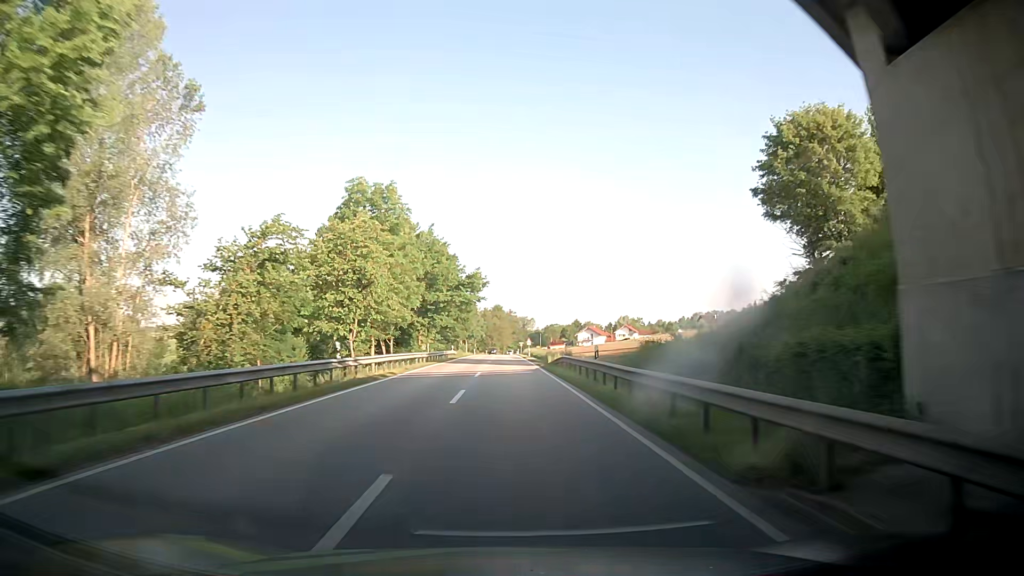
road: secondary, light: Day
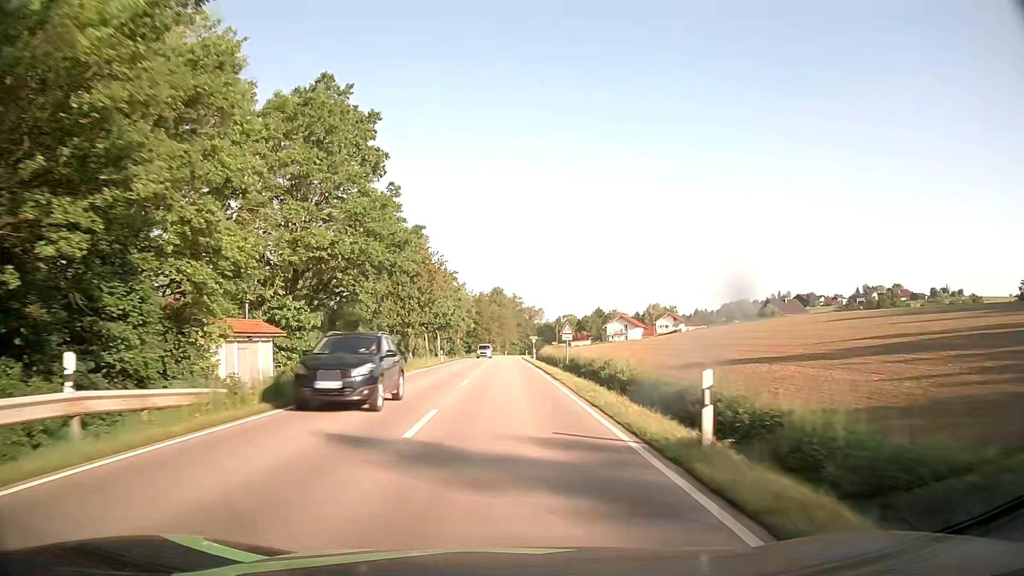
(+0.6, +65.1) m; +1°
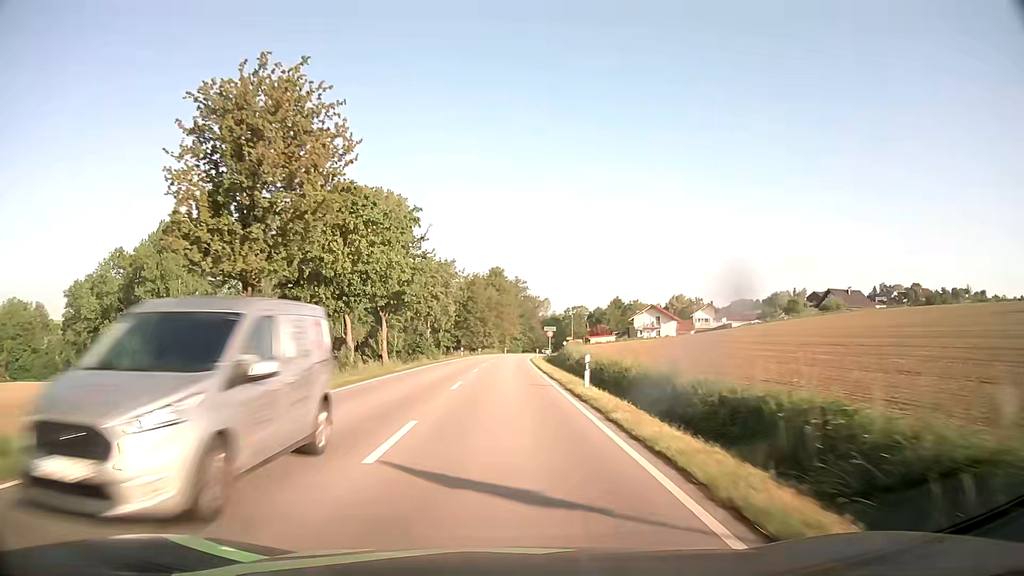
(-0.1, +38.2) m; 0°
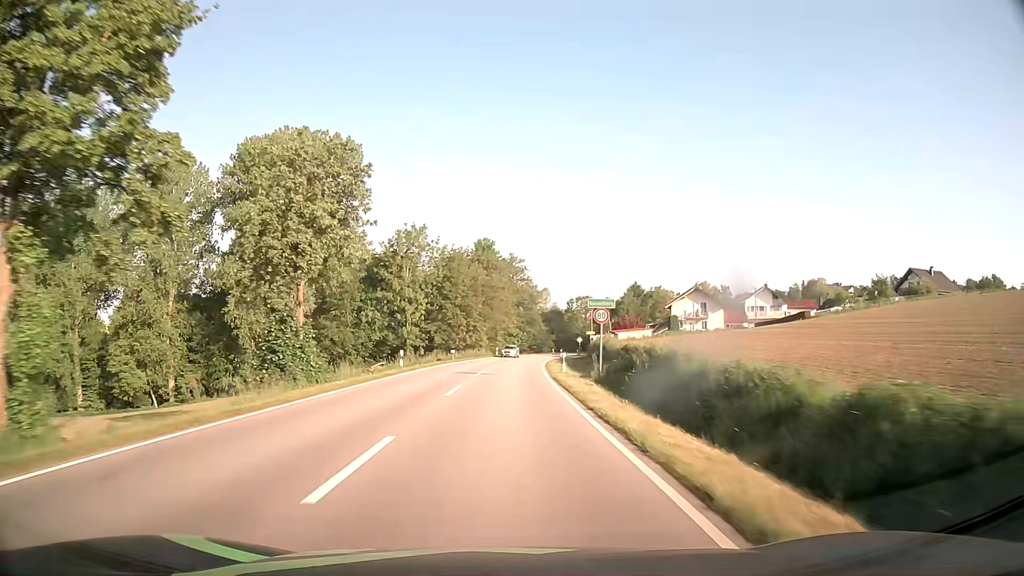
(+0.1, +37.9) m; +1°
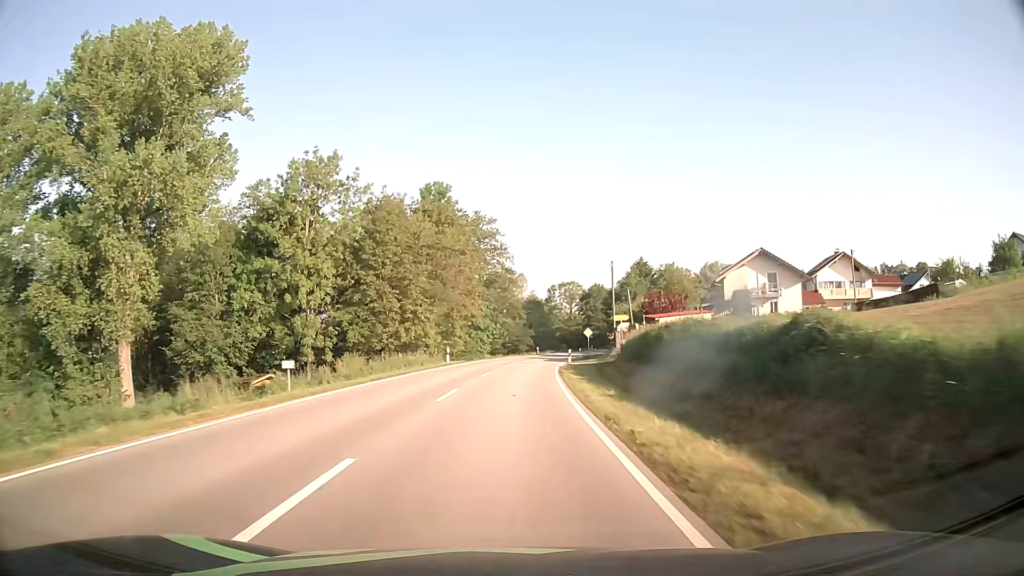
(+0.6, +37.8) m; +2°
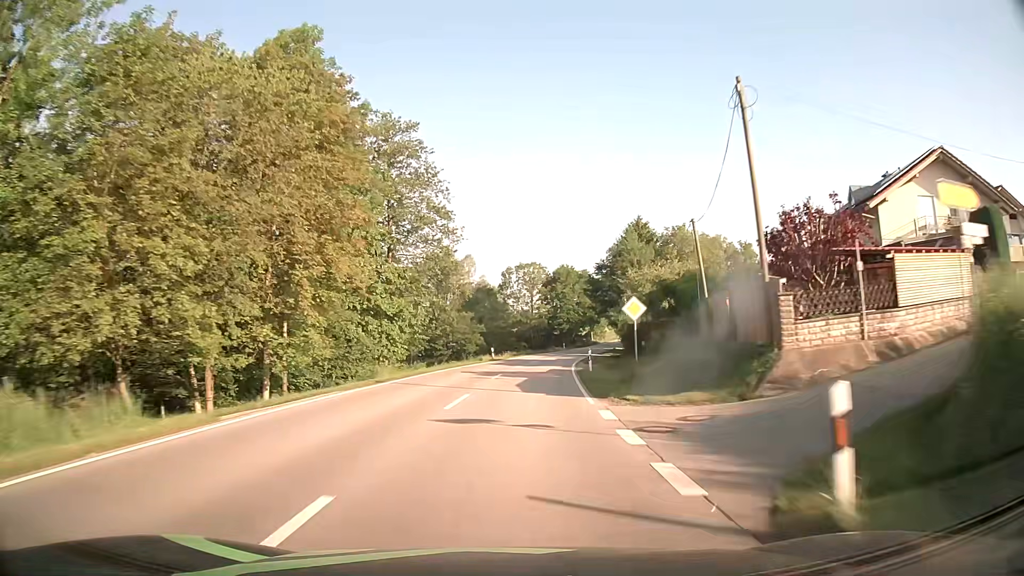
(+1.2, +37.8) m; +4°
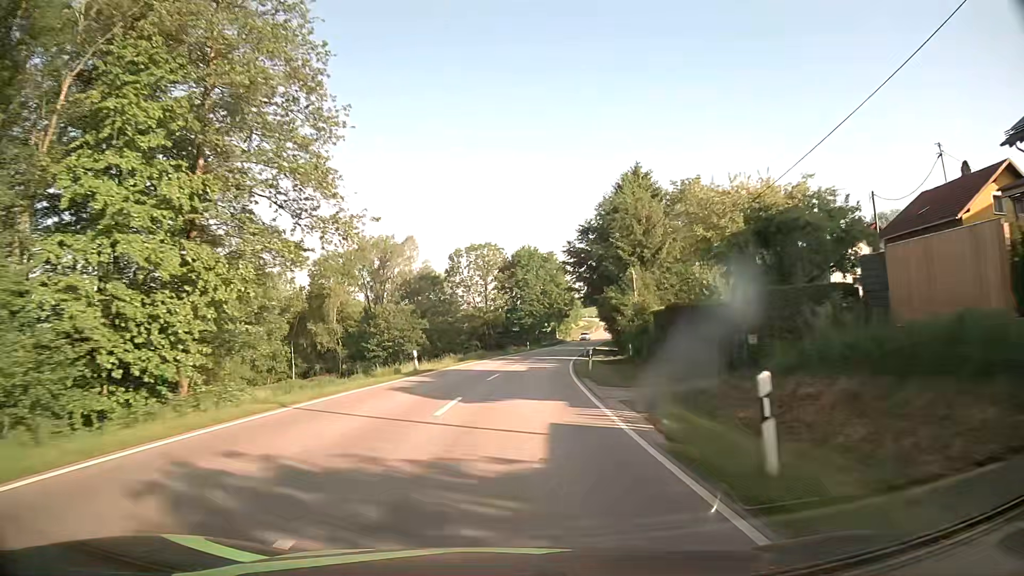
(+0.9, +25.1) m; +4°
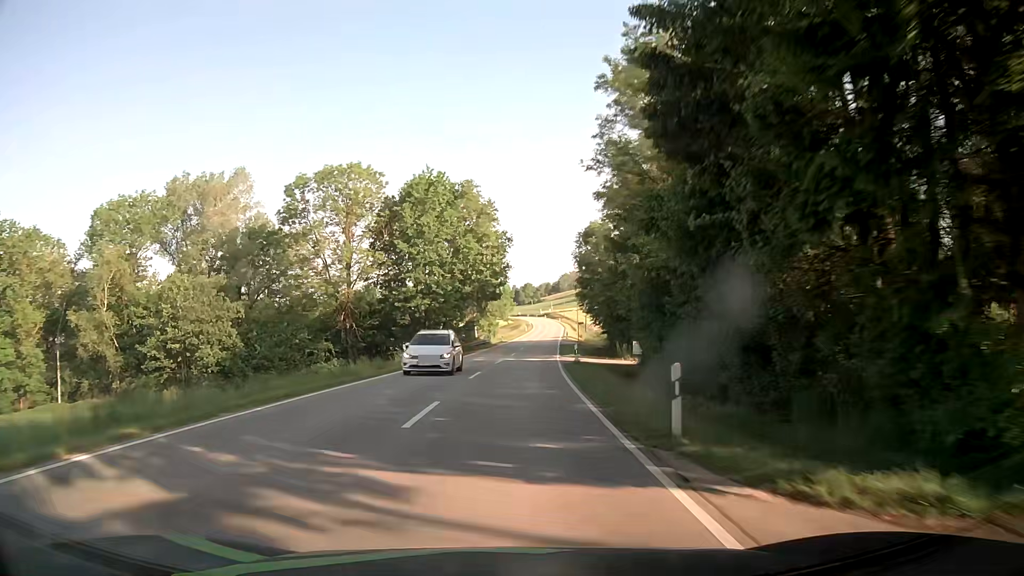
(+3.4, +50.1) m; +7°
(0, +10) (0, +20) (+1, +30) (+1, +40) (+2, +50) (+3, +60) (+4, +70) (+5, +80) (+6, +90) (+7, +100) m
